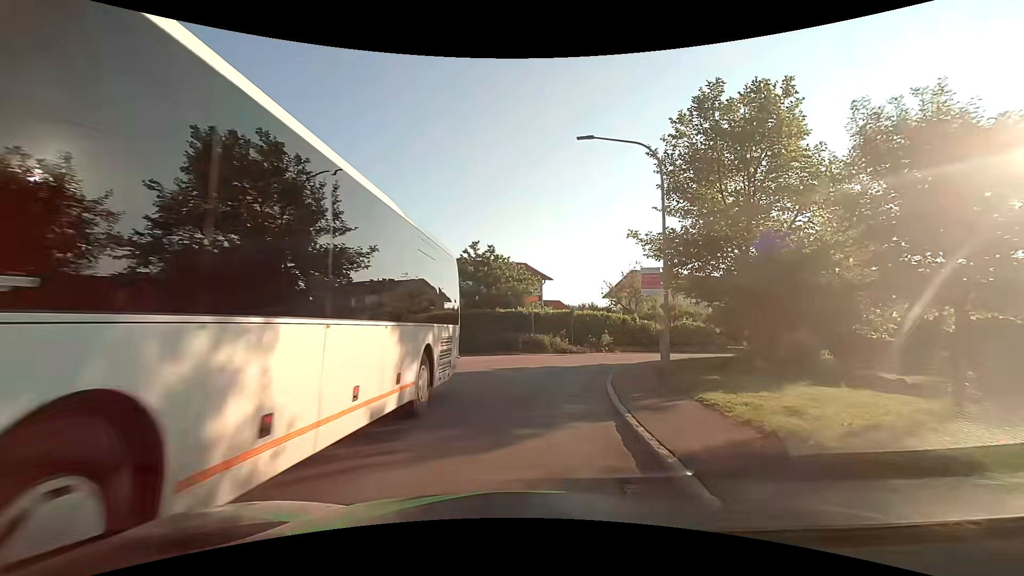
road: secondary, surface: asphalt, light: Day
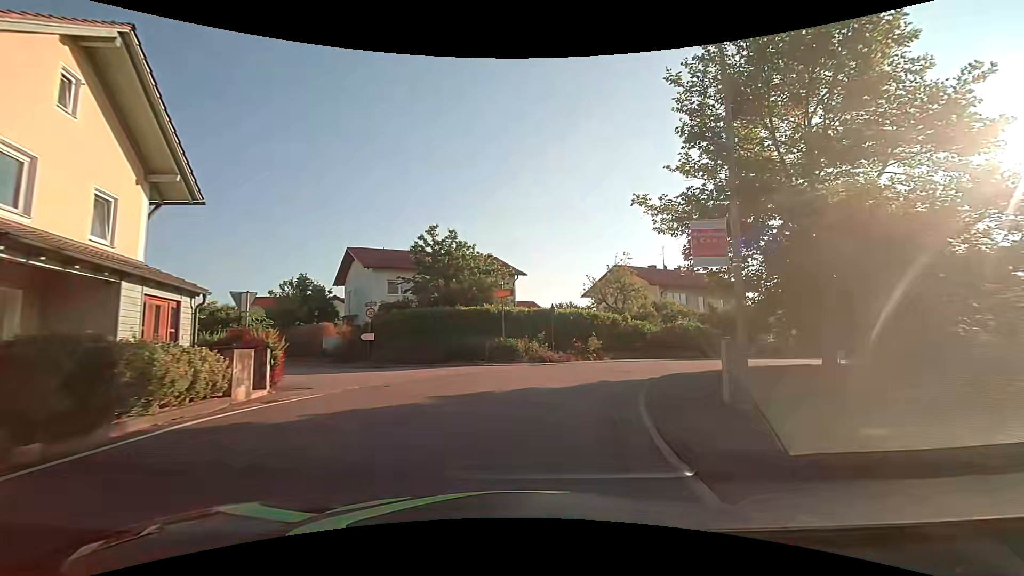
(+0.1, +7.5) m; +2°
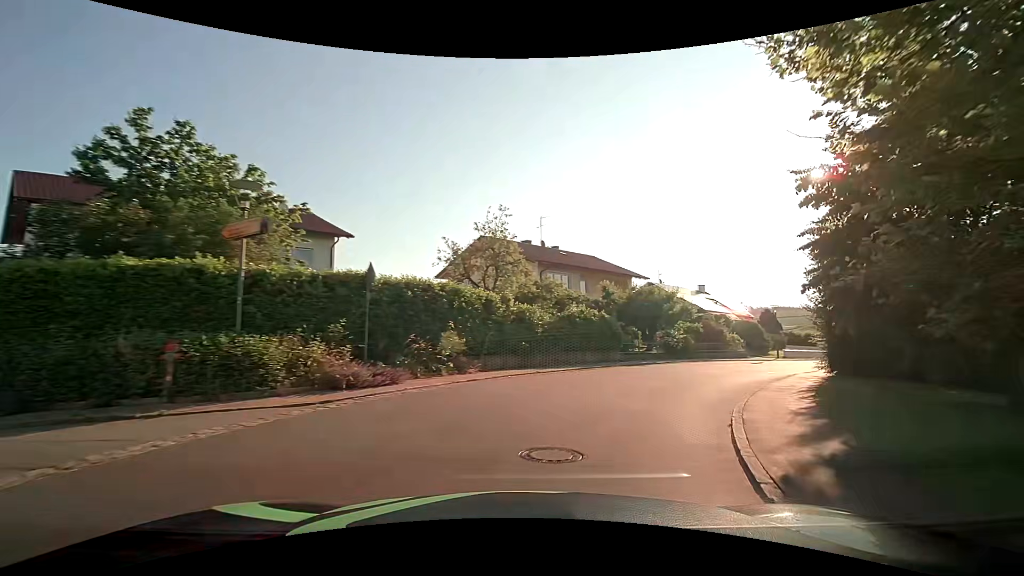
(+1.6, +14.5) m; +15°
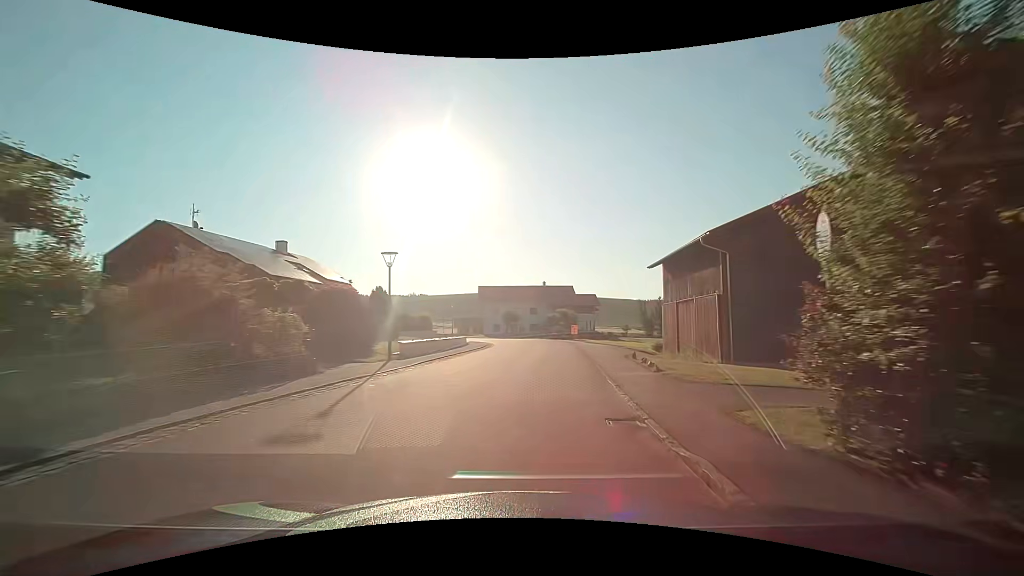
(+12.2, +24.8) m; +43°
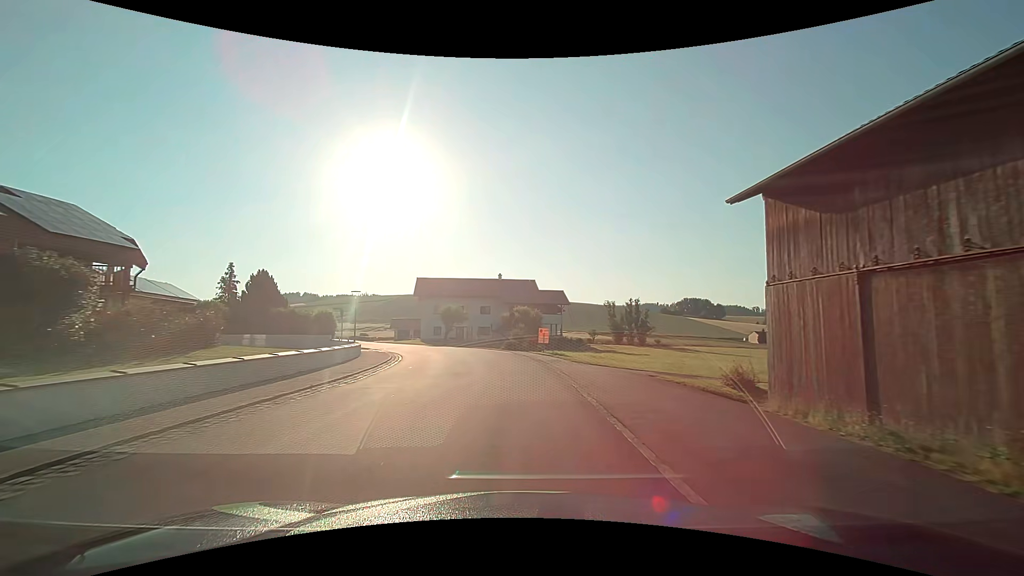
(+1.3, +20.0) m; +5°
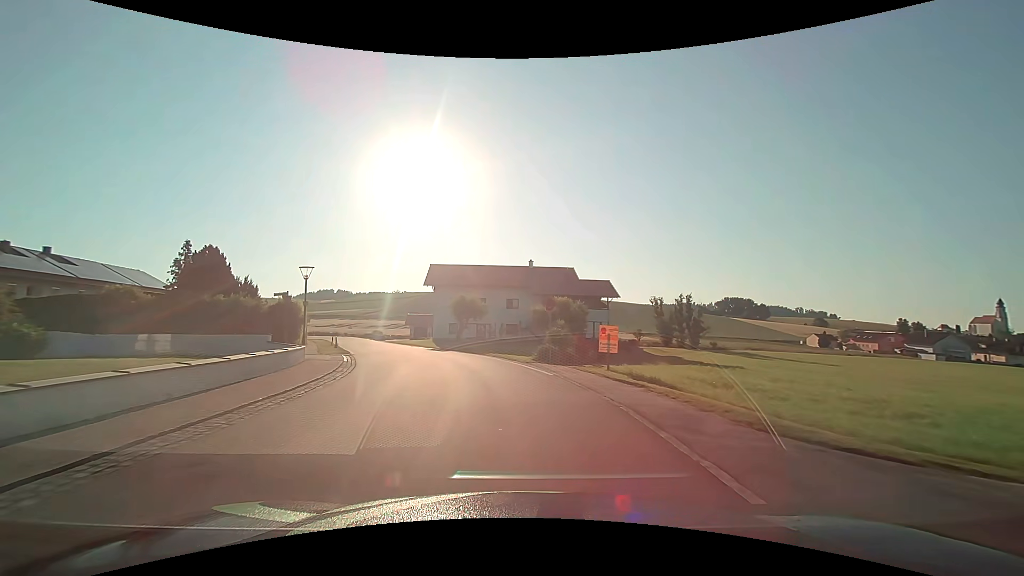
(-0.3, +14.3) m; -3°
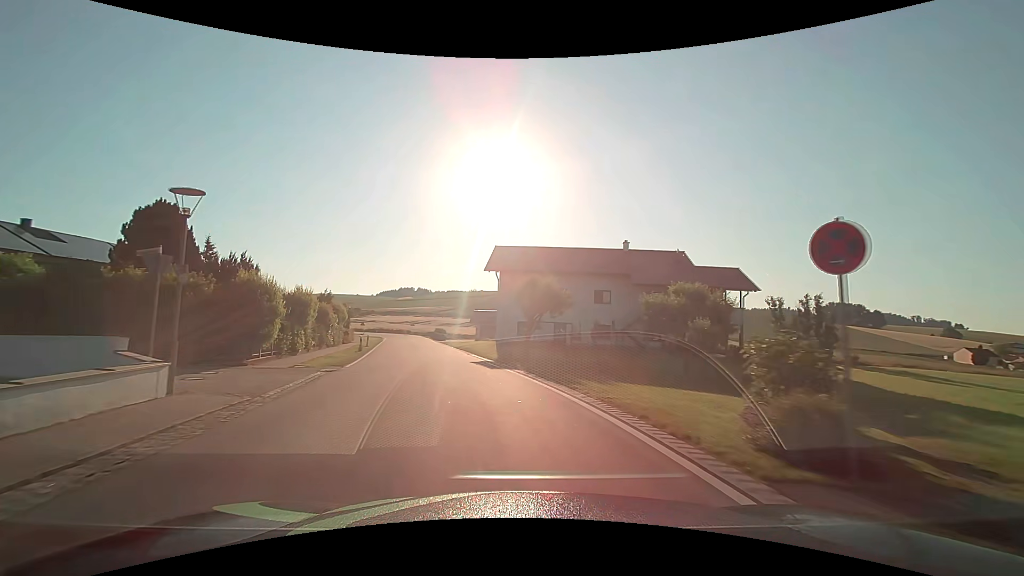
(-1.3, +14.7) m; -10°
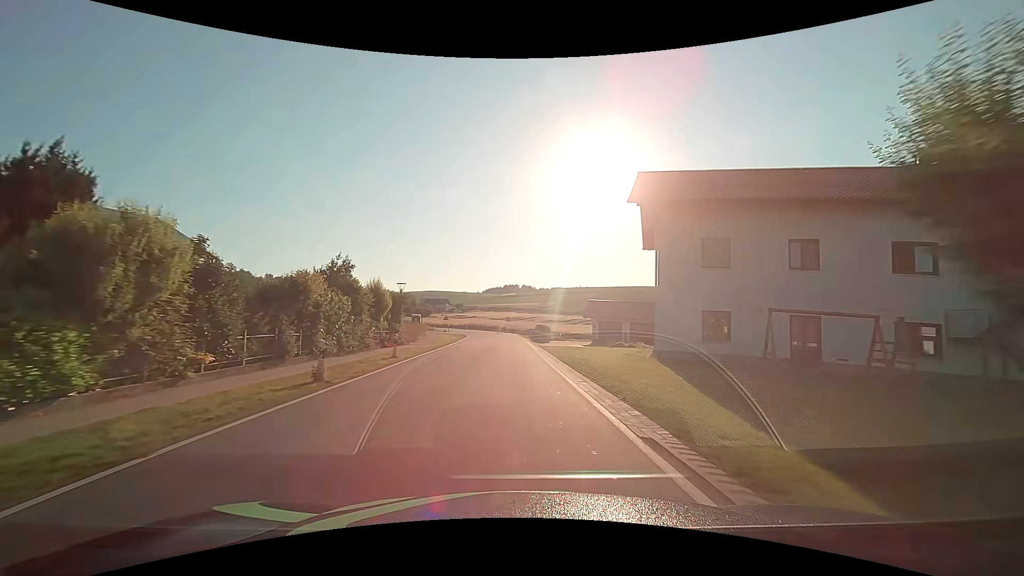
(-2.7, +22.7) m; -12°
(0, +10) (0, +20) (0, +30) (0, +40) (-1, +50) (-1, +60) (-3, +70) (-6, +79) (-10, +88) (-16, +97) m
